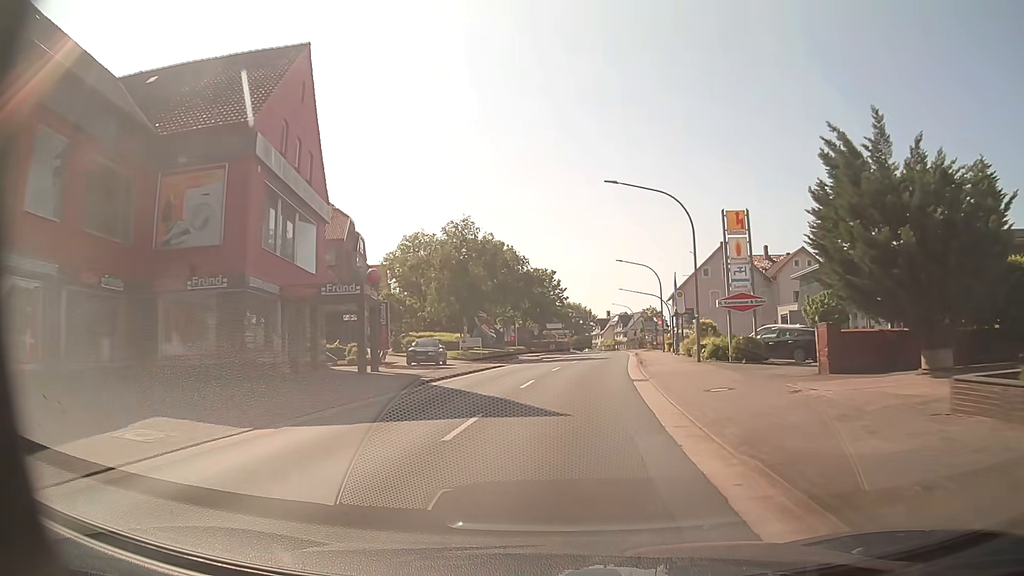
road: primary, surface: asphalt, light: Day
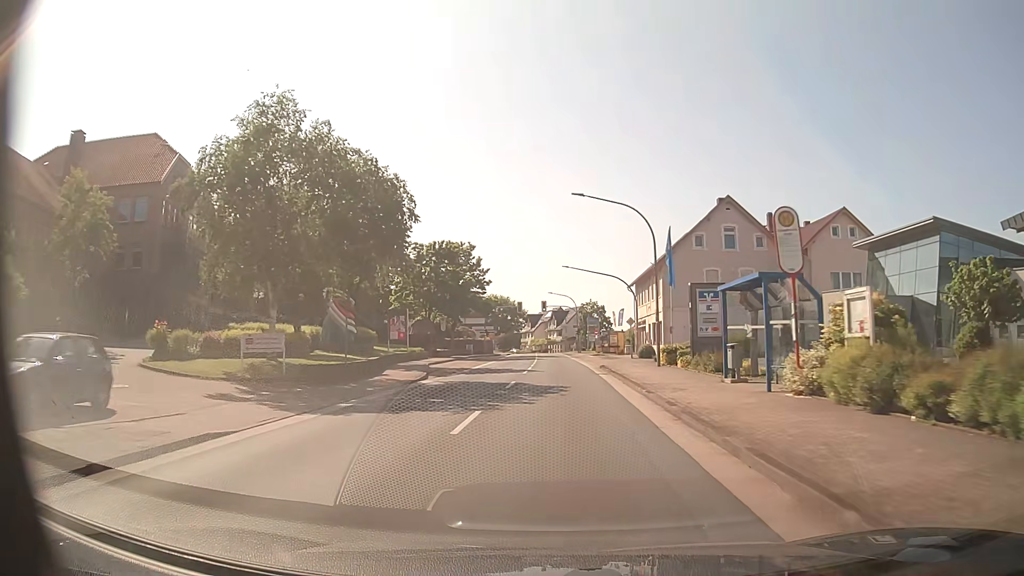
(+1.5, +26.4) m; +6°
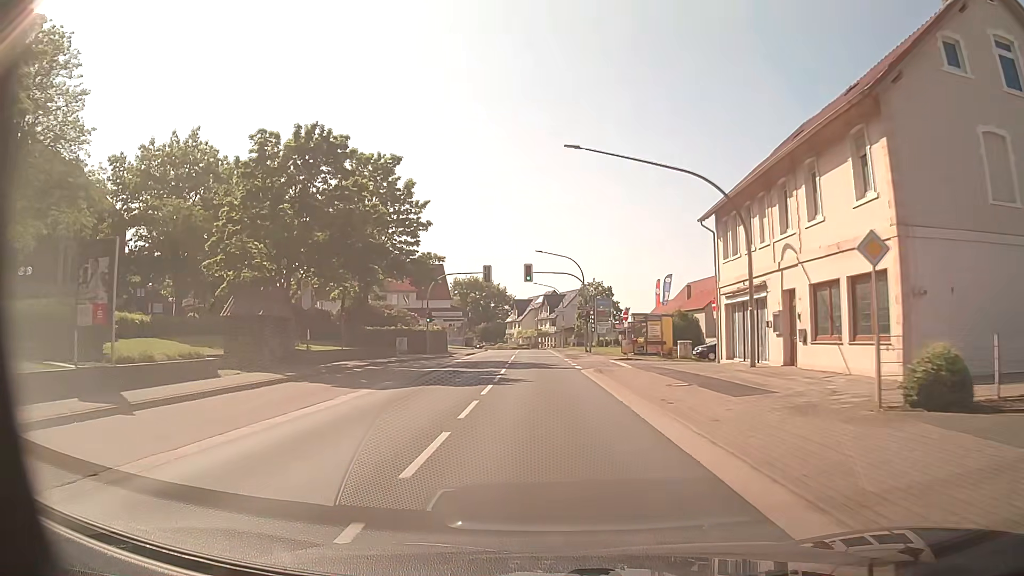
(+0.3, +35.1) m; 0°
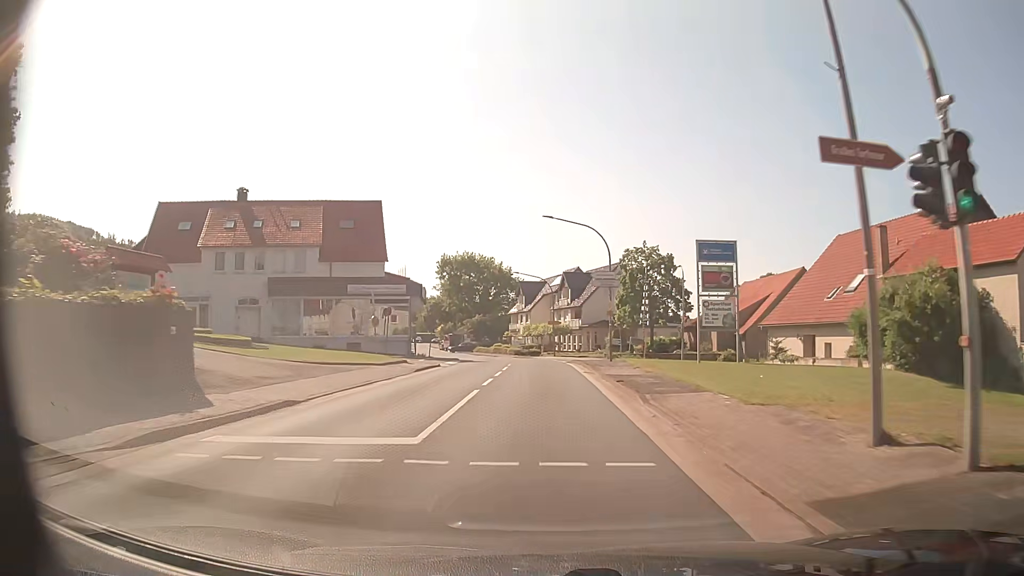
(-0.6, +44.6) m; -1°
